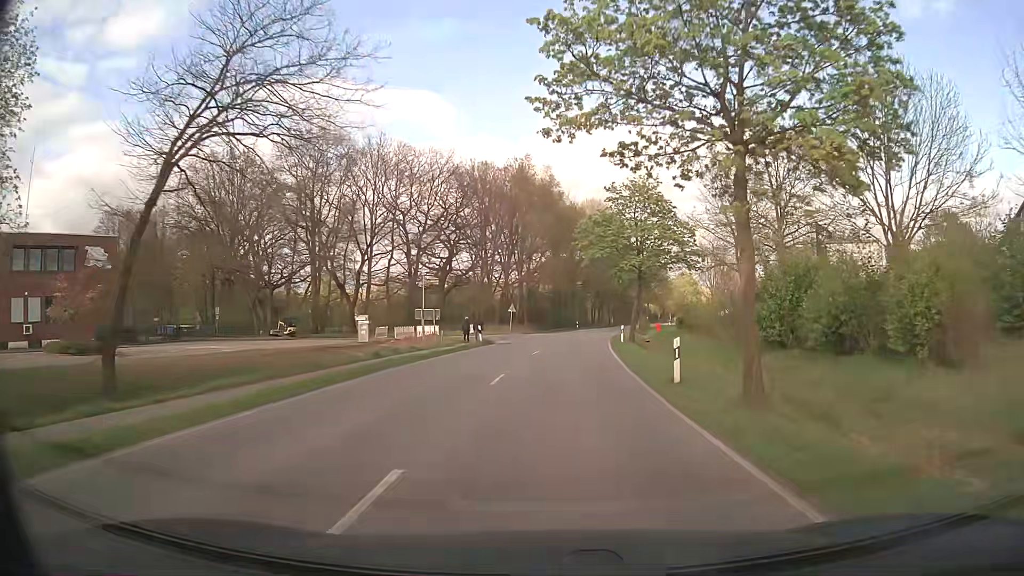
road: secondary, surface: asphalt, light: Day
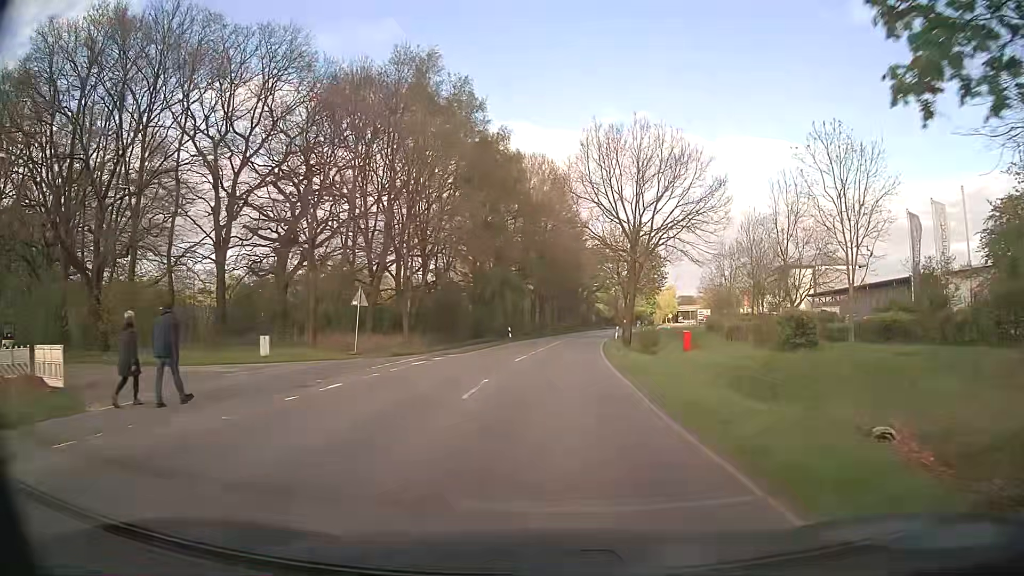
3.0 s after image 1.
(+1.9, +38.1) m; +6°
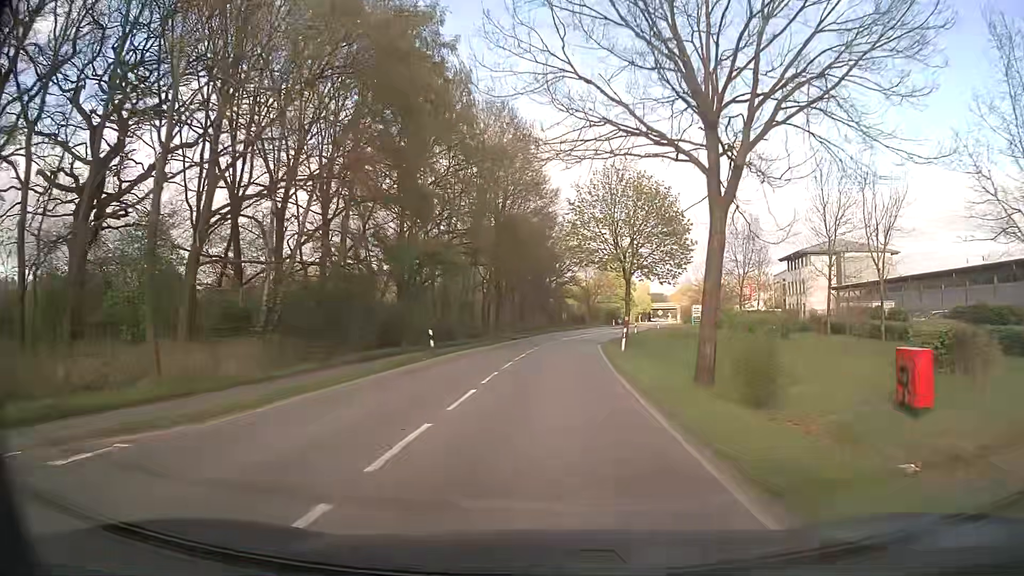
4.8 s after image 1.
(+0.6, +22.8) m; +3°
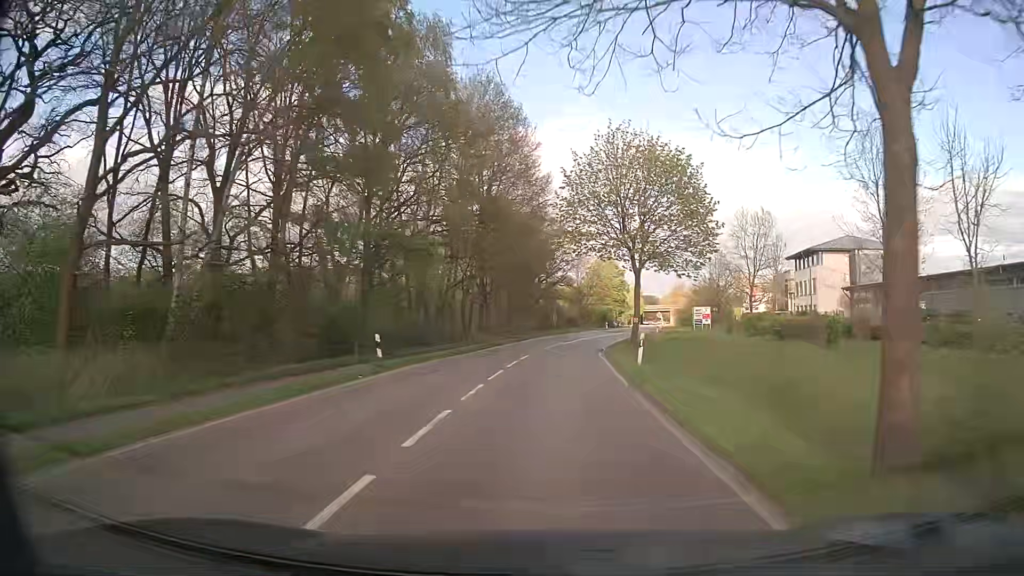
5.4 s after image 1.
(0.0, +7.6) m; +1°
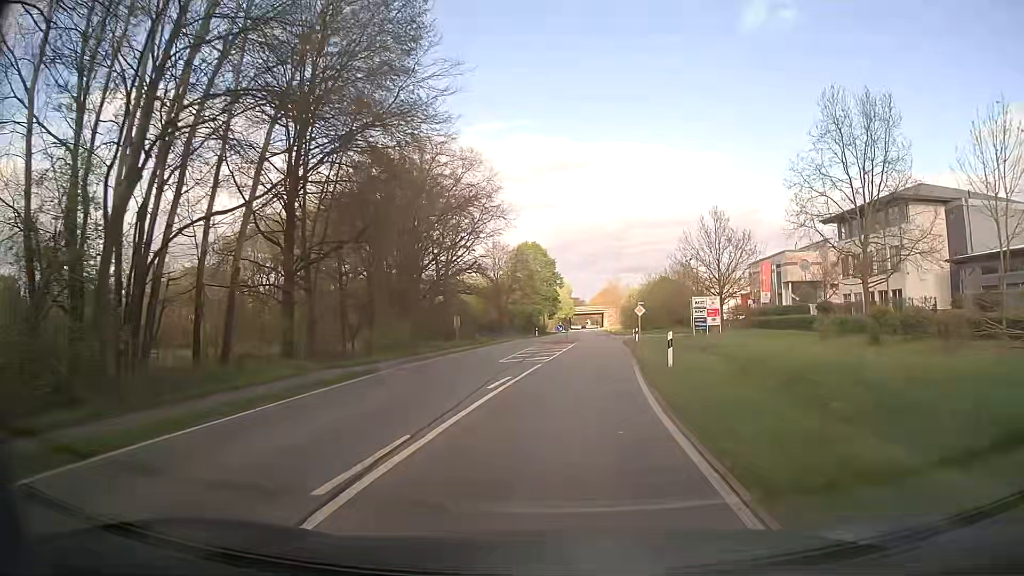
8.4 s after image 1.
(+1.8, +38.0) m; +6°
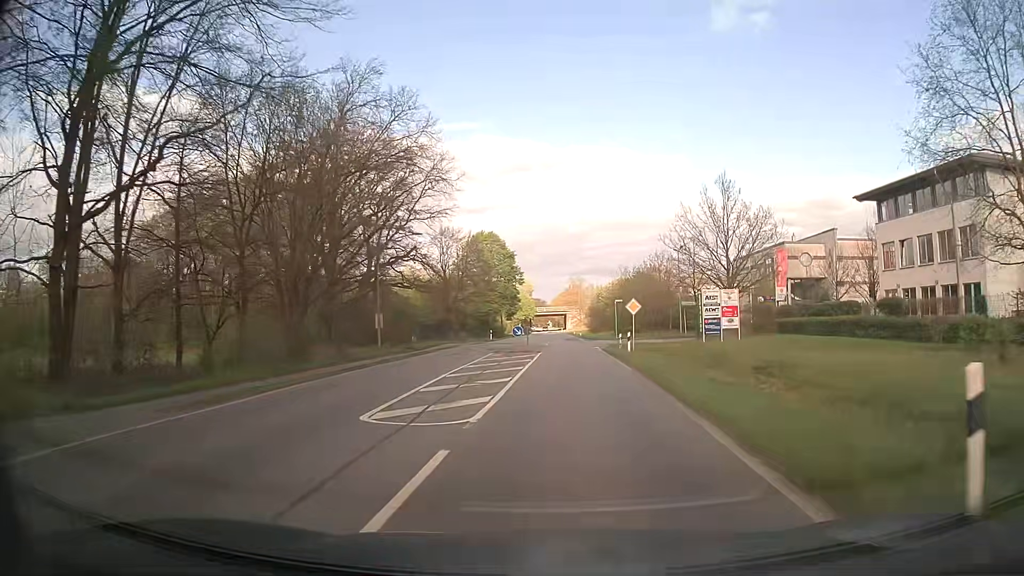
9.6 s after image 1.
(+0.5, +15.1) m; +4°
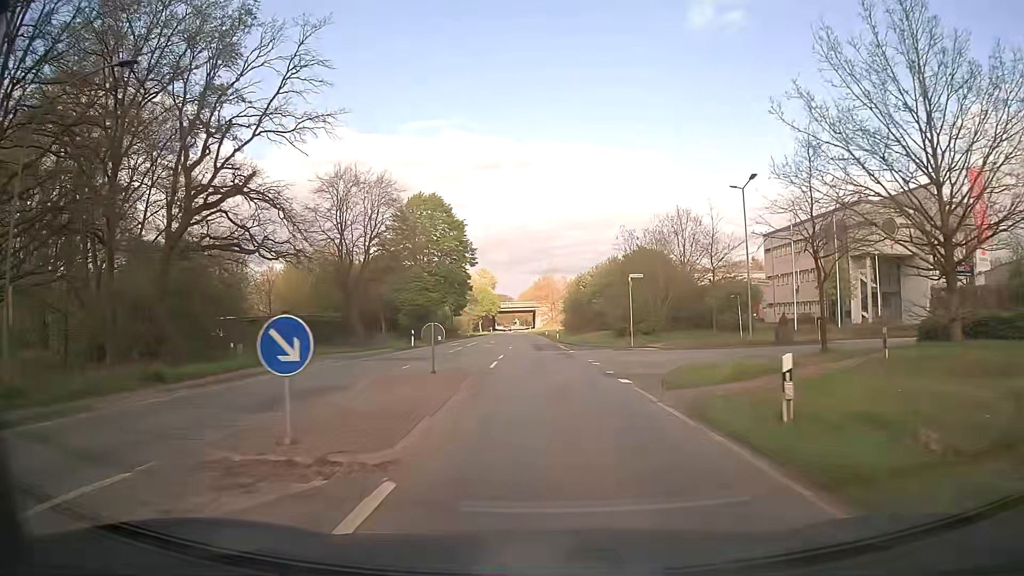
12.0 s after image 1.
(+0.9, +30.4) m; +3°
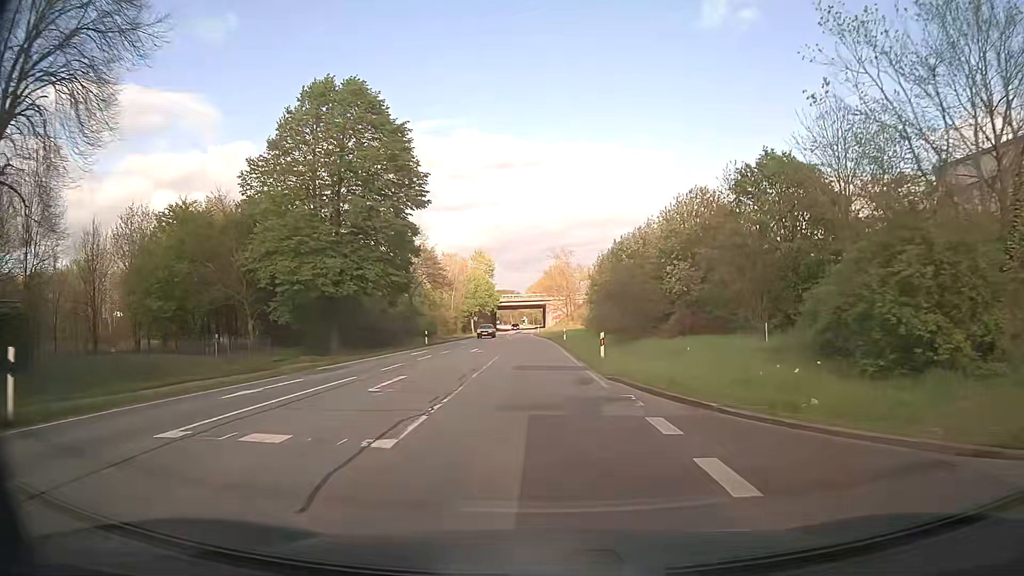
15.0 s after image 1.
(-0.3, +38.2) m; -1°
(0, +10) (0, +20) (0, +30) (-1, +40) (-1, +50) (-2, +60) (-2, +70) (-2, +80) (-3, +90) (-3, +100) m
